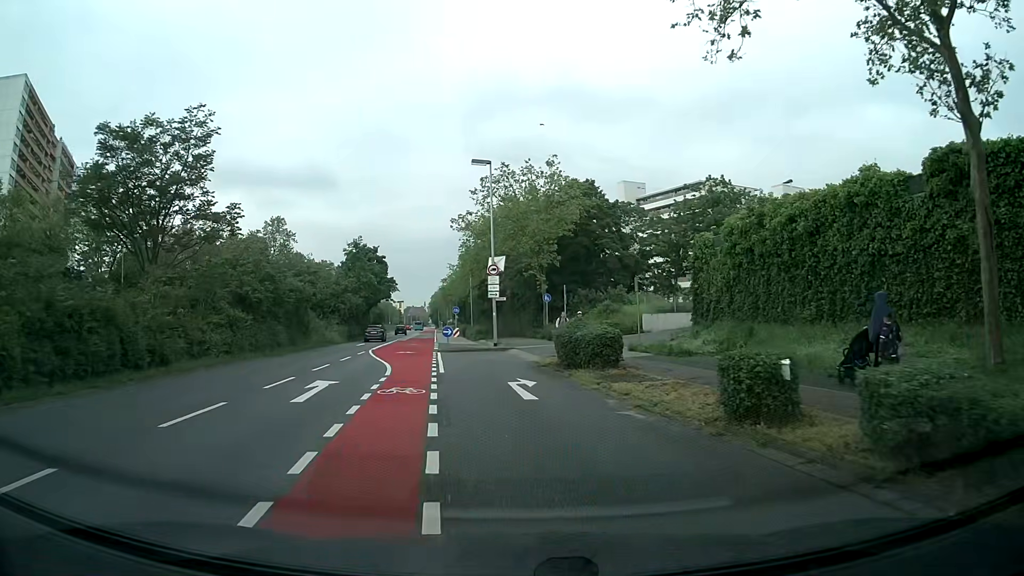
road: secondary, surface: asphalt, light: Day
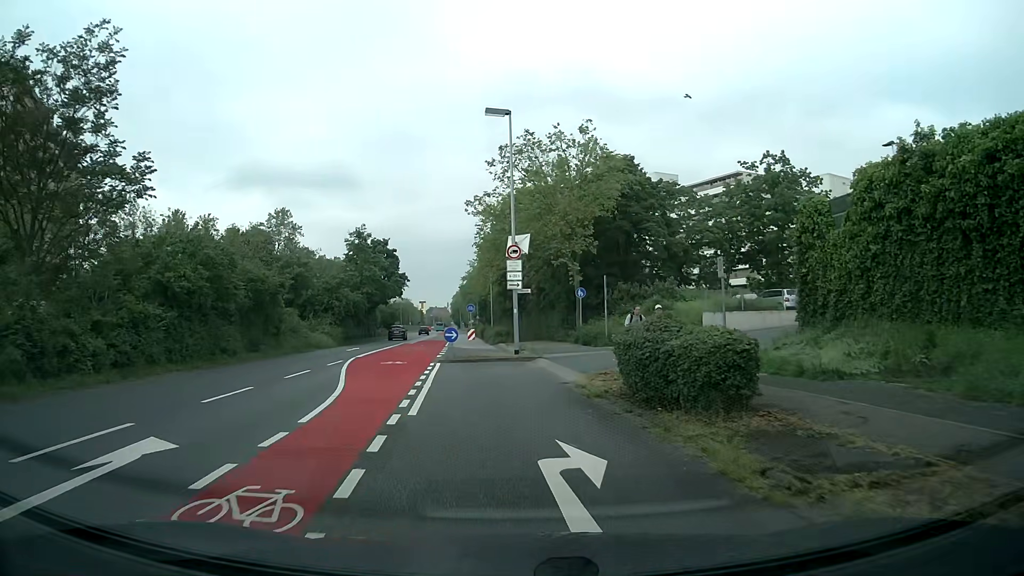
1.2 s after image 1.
(-0.2, +9.1) m; -2°
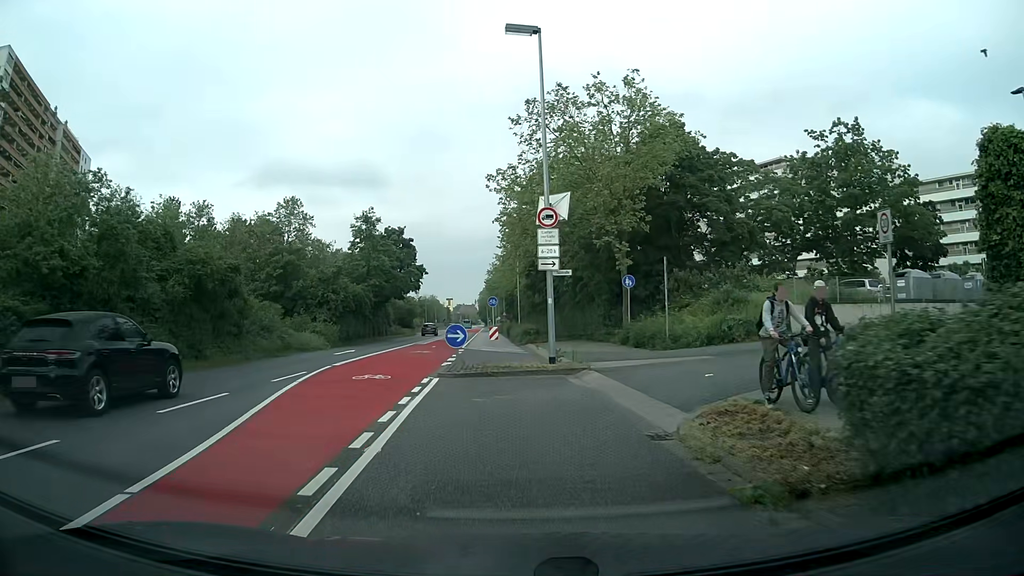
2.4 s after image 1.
(-0.2, +8.0) m; -3°
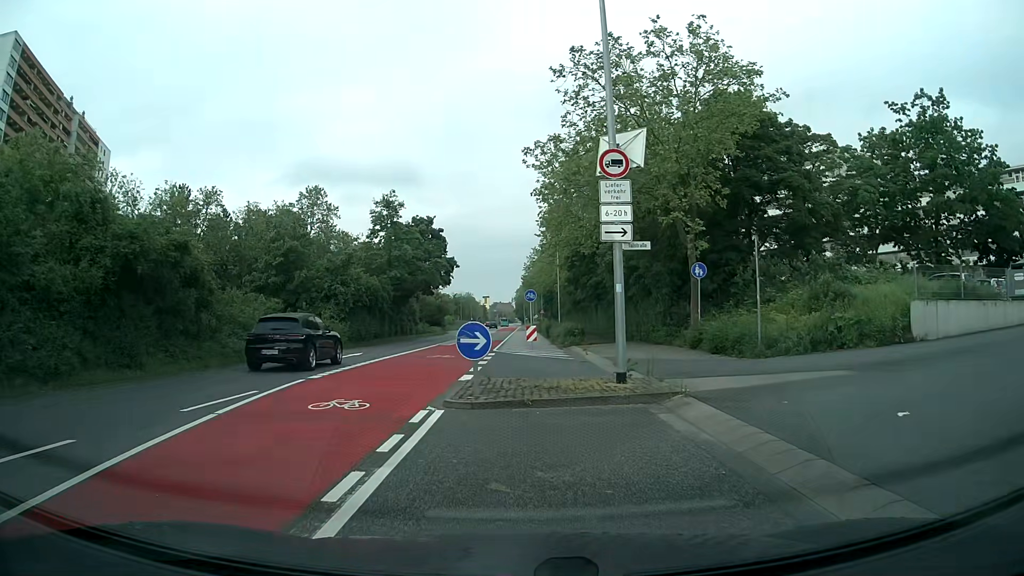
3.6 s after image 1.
(-0.1, +6.2) m; -3°
